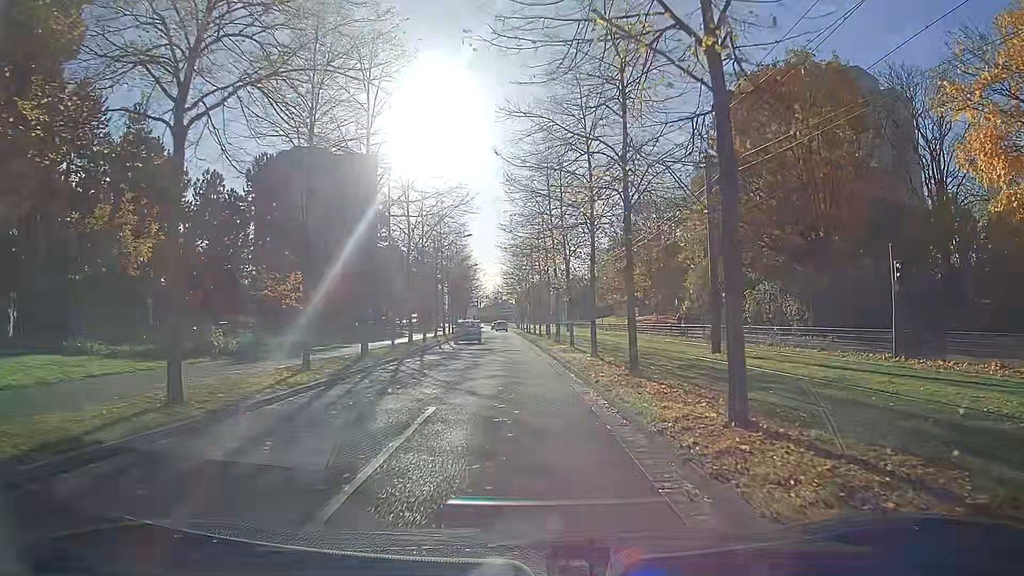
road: residential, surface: asphalt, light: Day
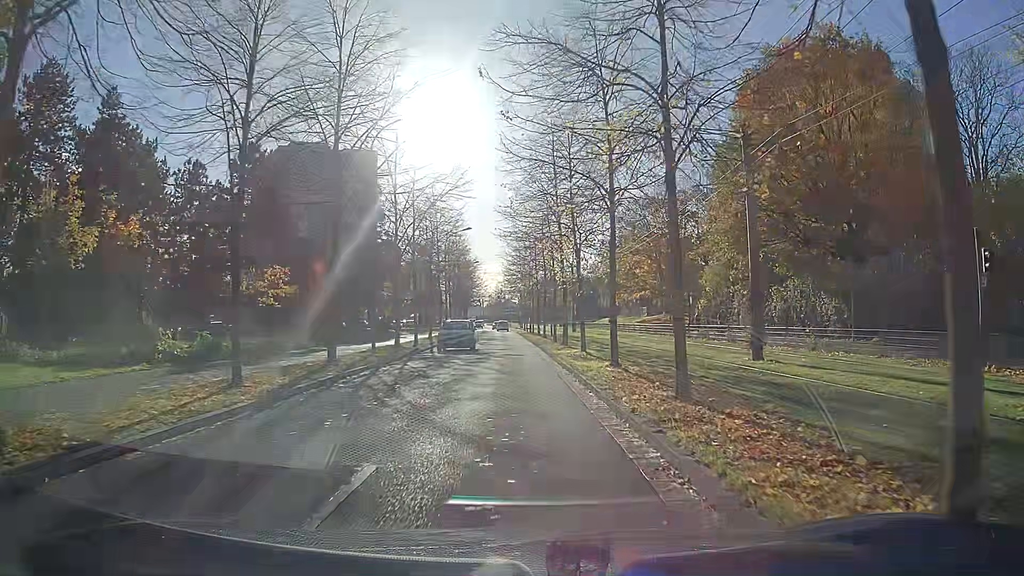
(0.0, +4.3) m; -1°
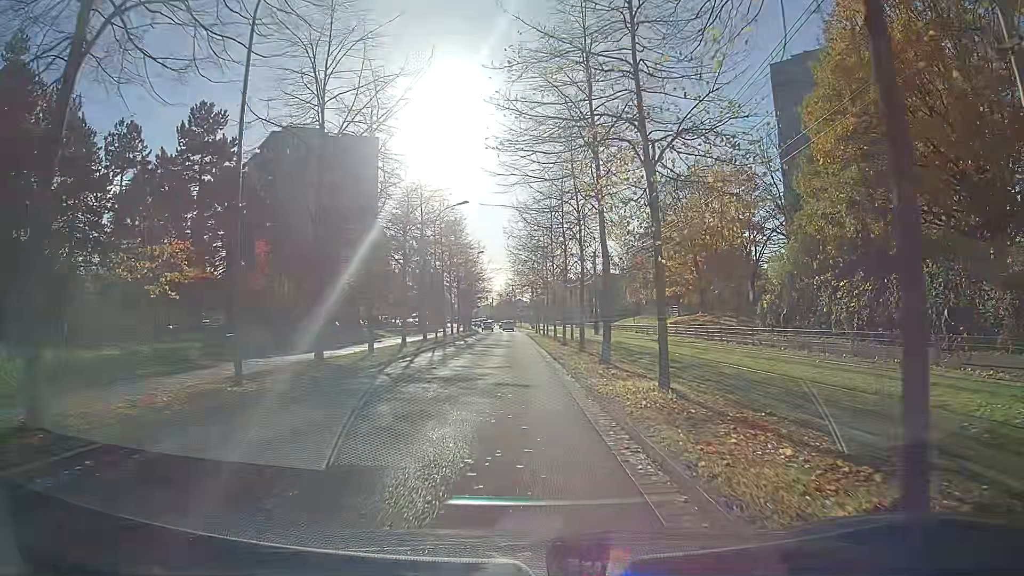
(-0.3, +12.9) m; -1°
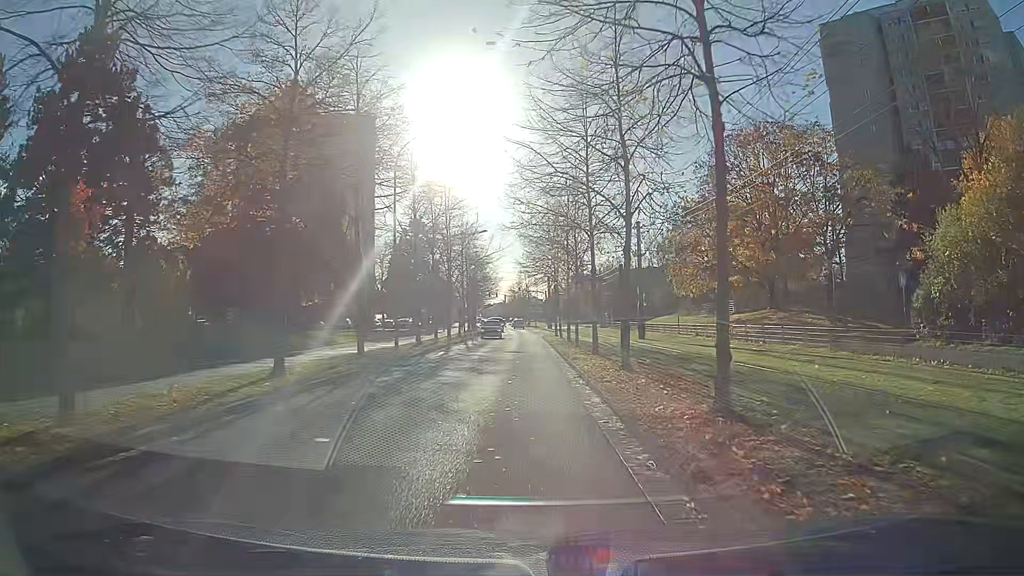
(+0.2, +17.5) m; 0°
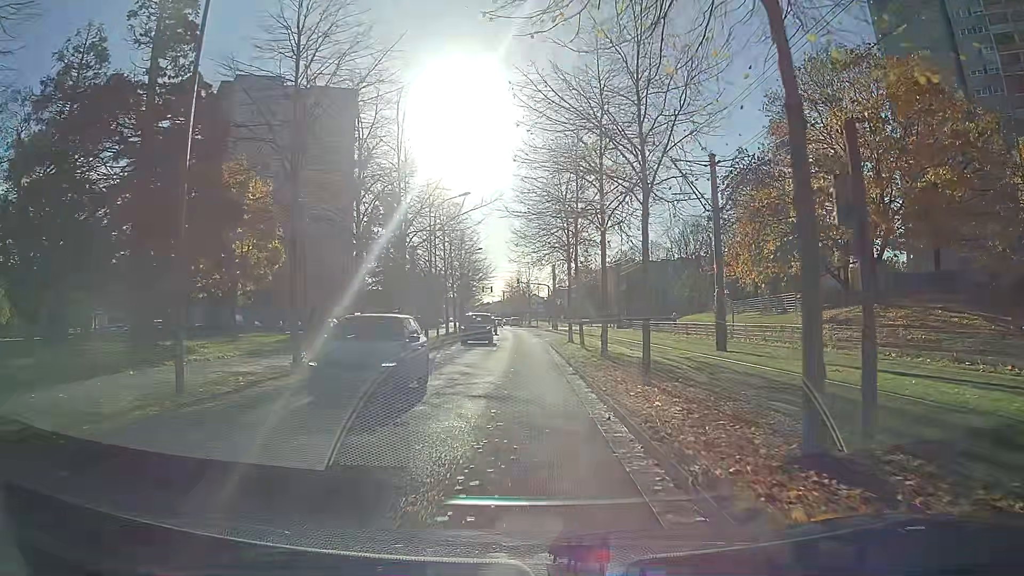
(0.0, +17.7) m; 0°
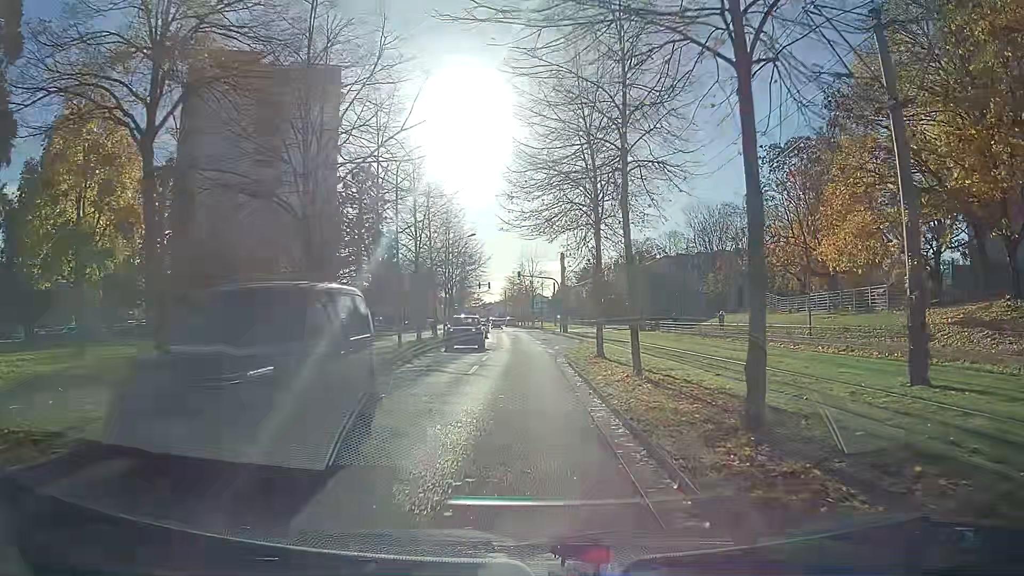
(+0.1, +13.3) m; 0°
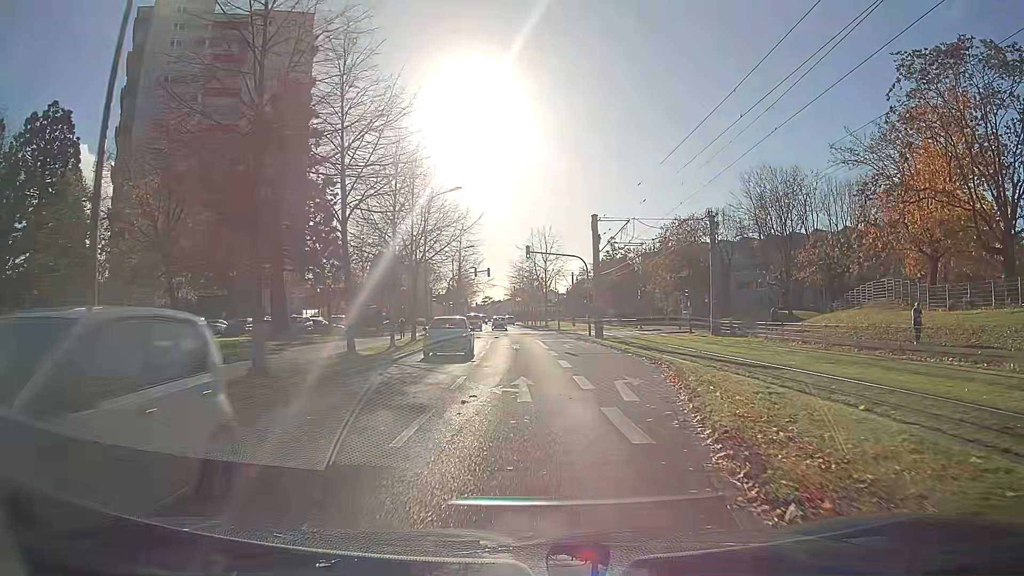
(-0.4, +22.0) m; -1°
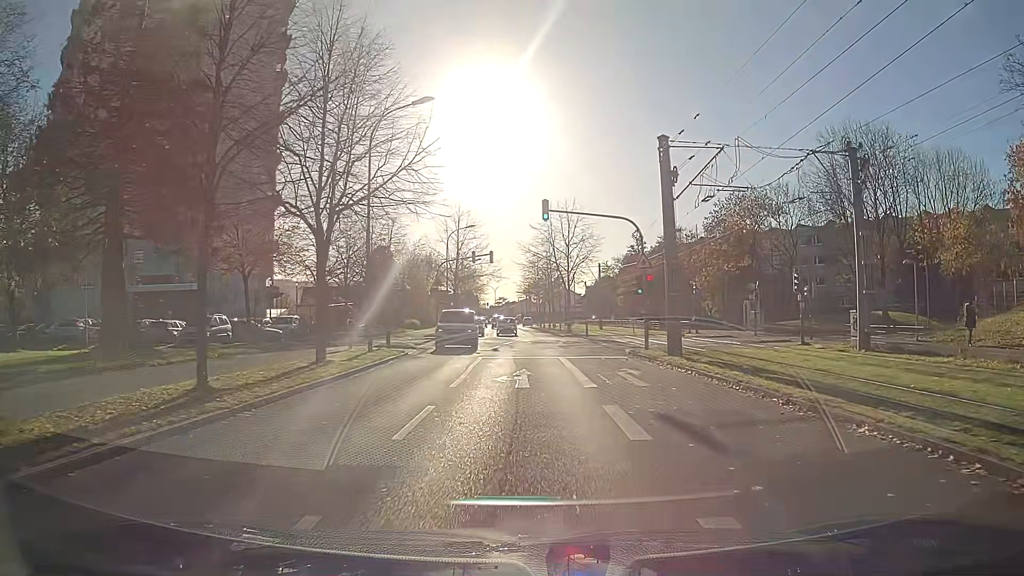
(-0.1, +17.5) m; -1°
(0, +10) (0, +20) (0, +30) (+1, +40) (+1, +50) (+1, +60) (0, +70) (-1, +80) (-1, +90) (-2, +100) m
